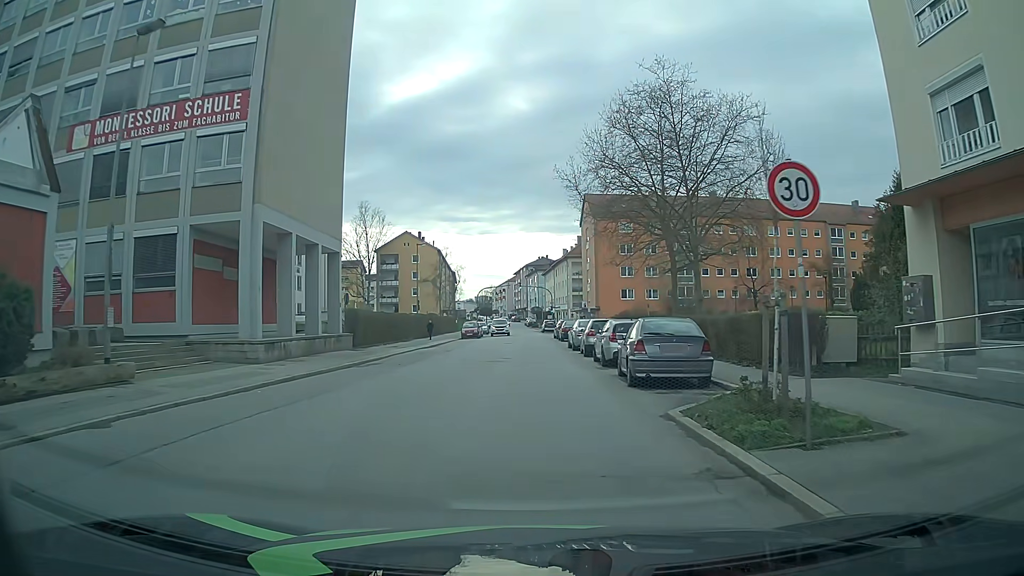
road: tertiary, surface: asphalt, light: Day
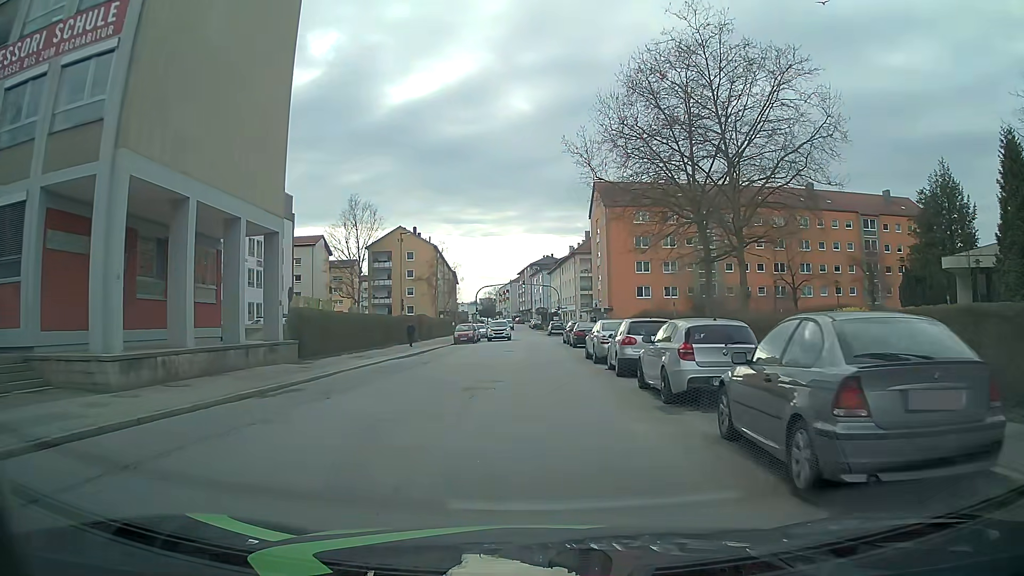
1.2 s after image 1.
(-0.1, +9.0) m; -1°
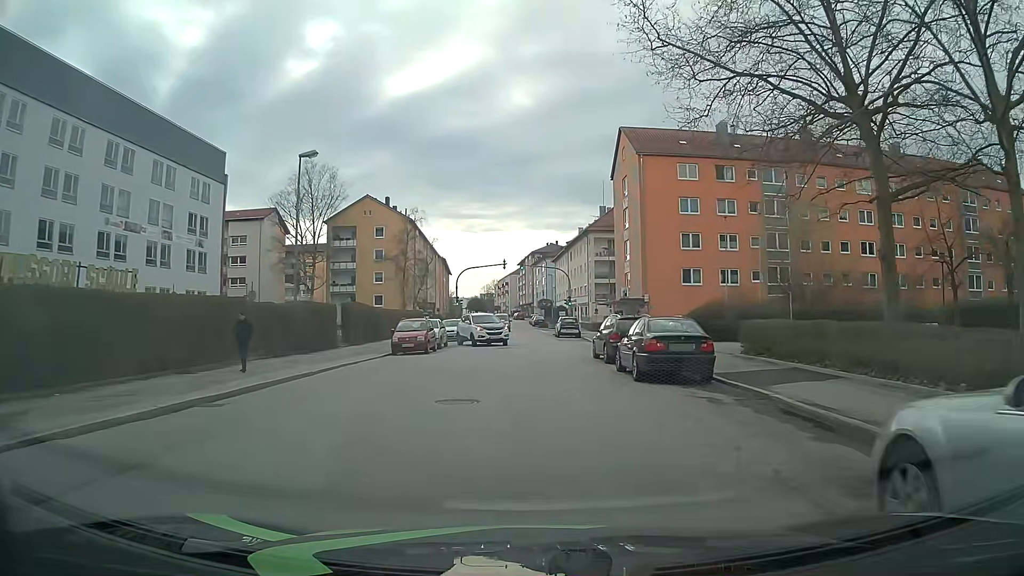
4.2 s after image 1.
(-0.1, +22.6) m; -1°
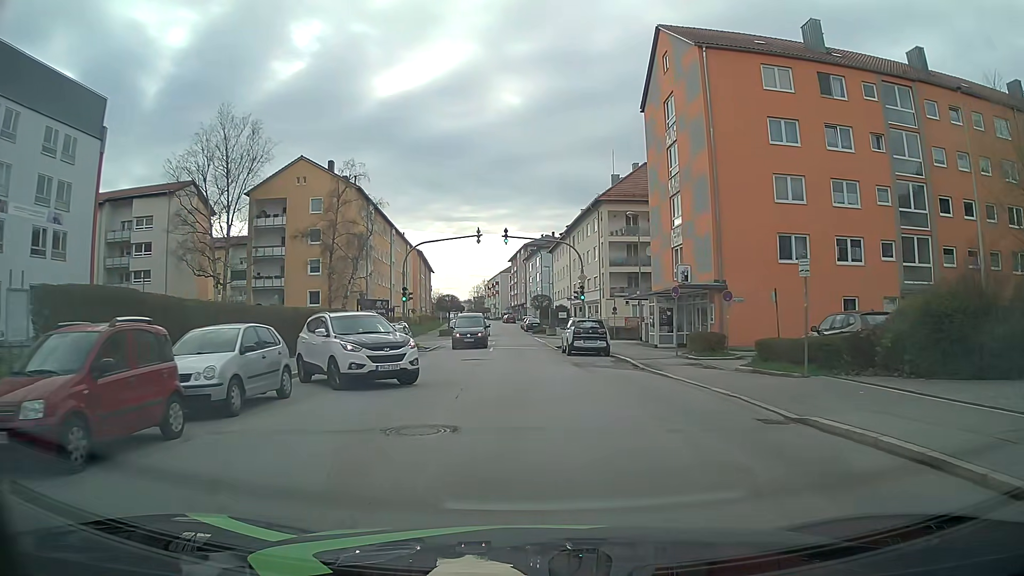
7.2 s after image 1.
(+0.4, +22.5) m; +2°
(0, +10) (0, +20) (-1, +30) (-1, +40) (-2, +50) (-2, +60) (-3, +70) (-4, +80) (-5, +90) (-6, +100) m
